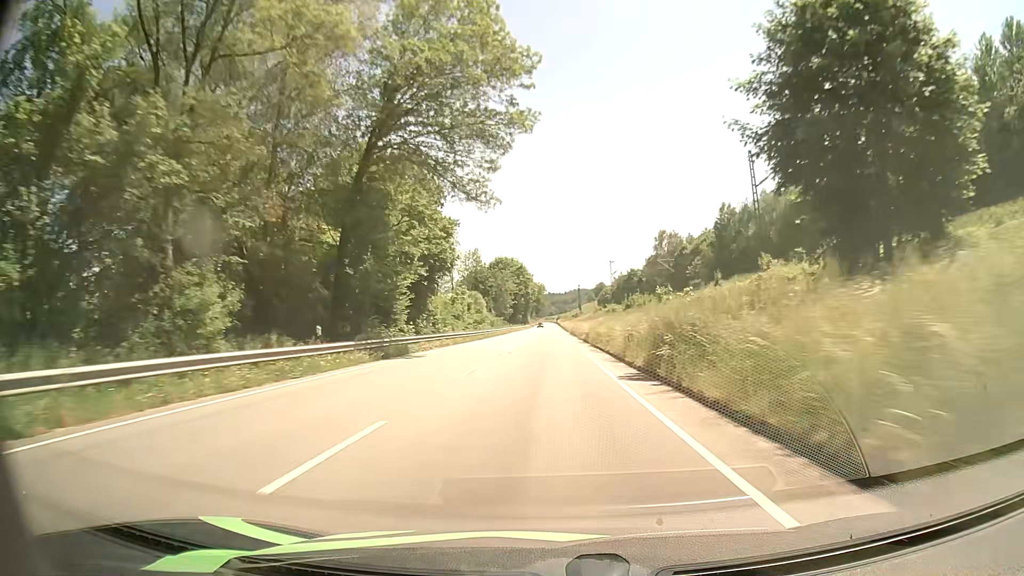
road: primary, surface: asphalt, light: Day
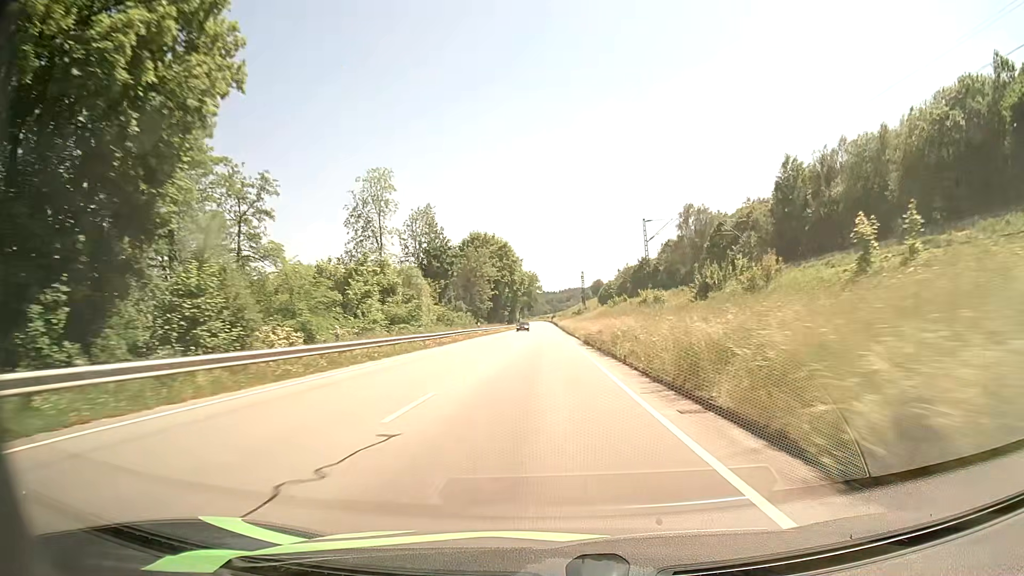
(0.0, +45.0) m; +1°
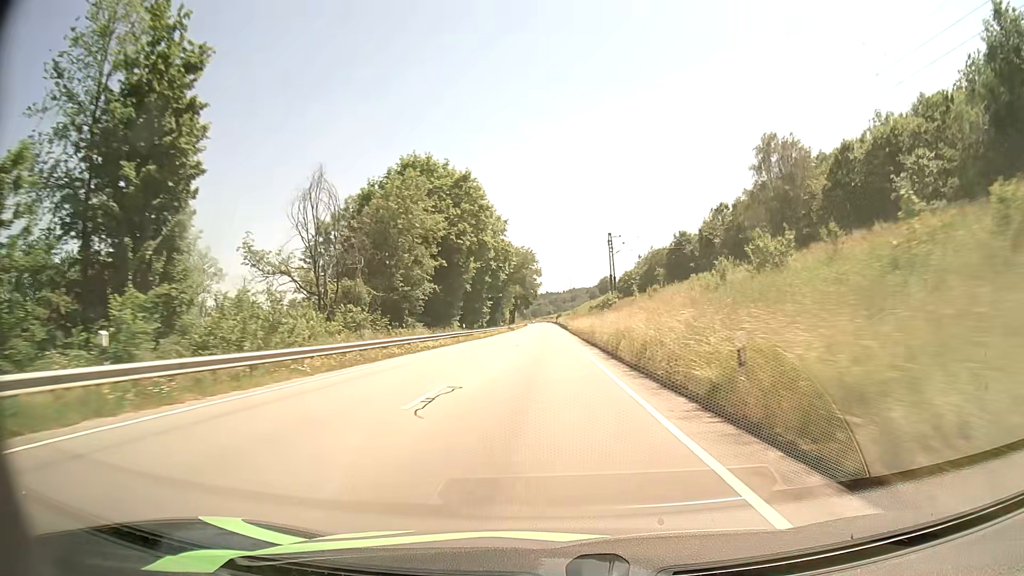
(0.0, +59.8) m; 0°
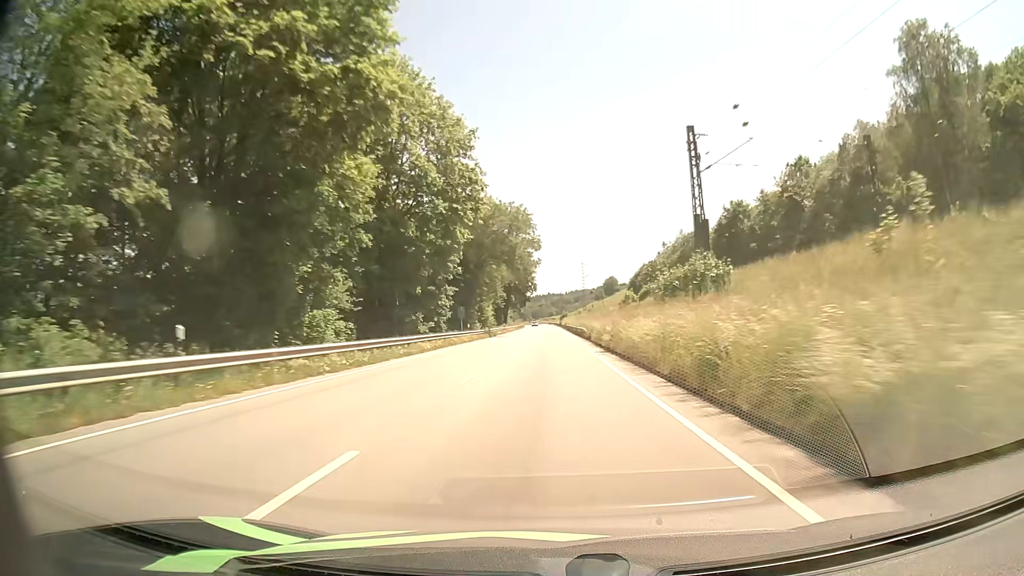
(-0.2, +44.4) m; 0°
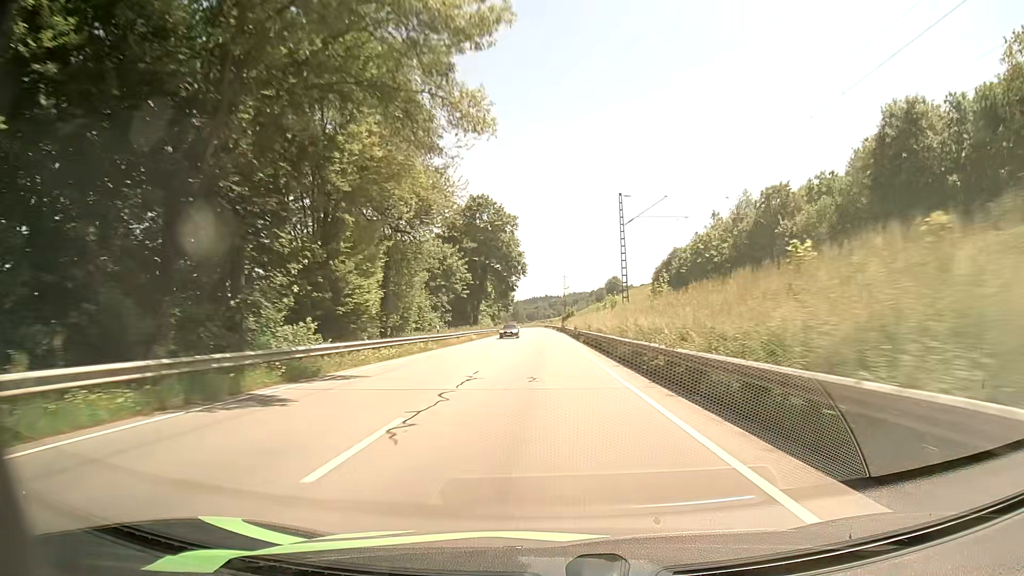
(+0.2, +58.6) m; 0°
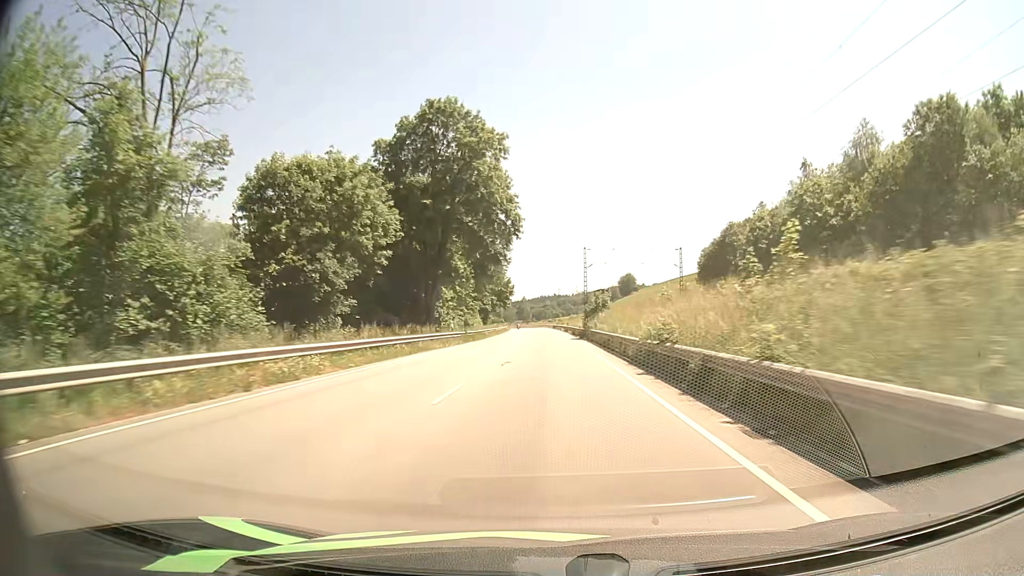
(-0.3, +43.5) m; -1°
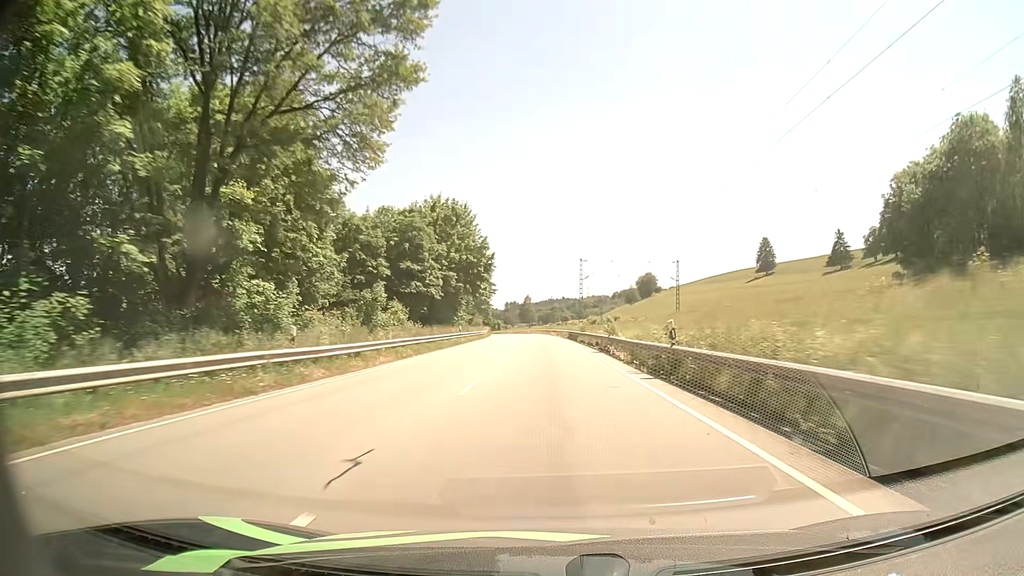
(-0.4, +71.9) m; -1°
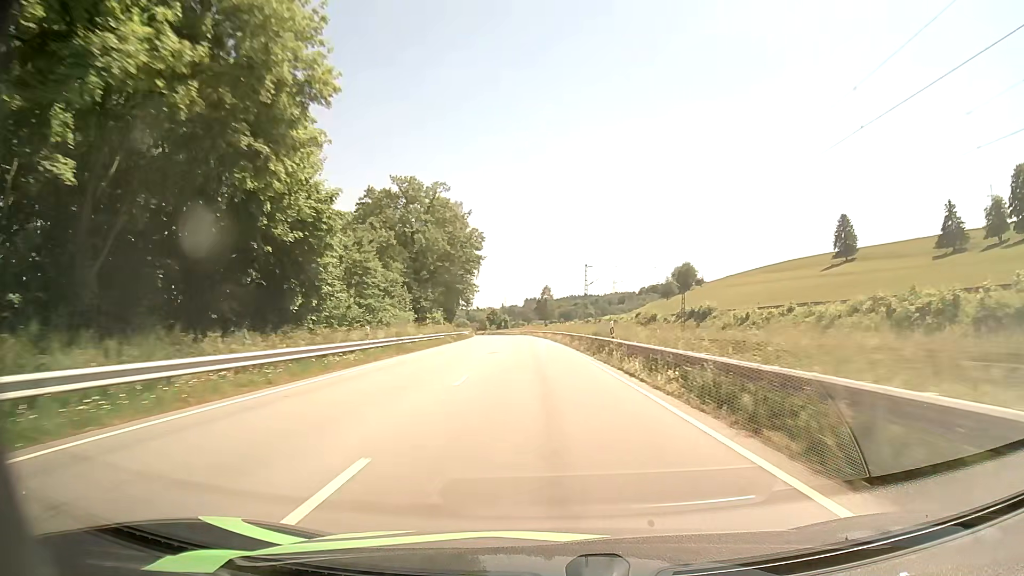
(-0.9, +71.6) m; -2°
(0, +10) (0, +20) (-1, +30) (-1, +40) (-1, +50) (-2, +60) (-3, +70) (-4, +80) (-4, +90) (-5, +100) m
